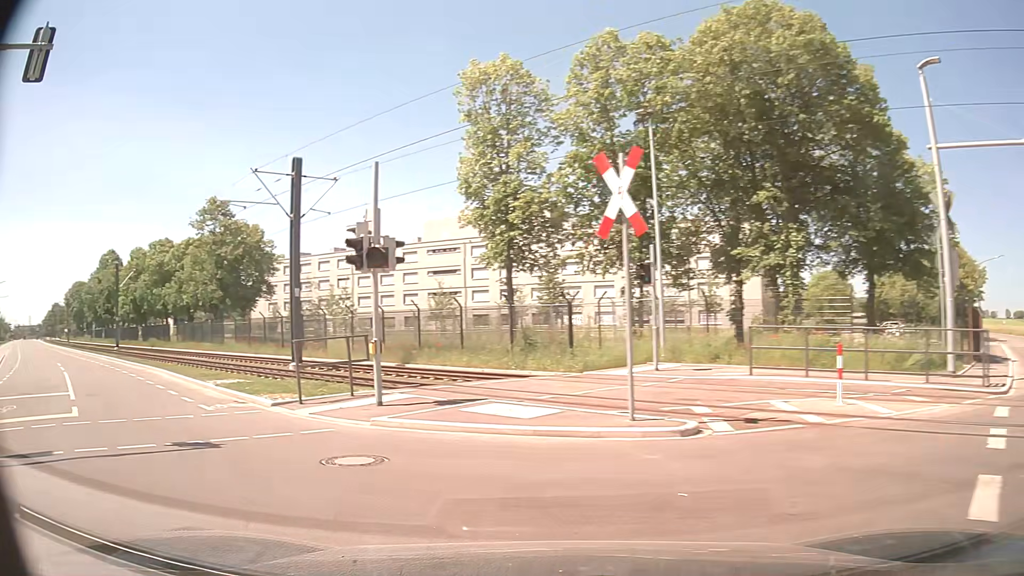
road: residential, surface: asphalt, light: Day
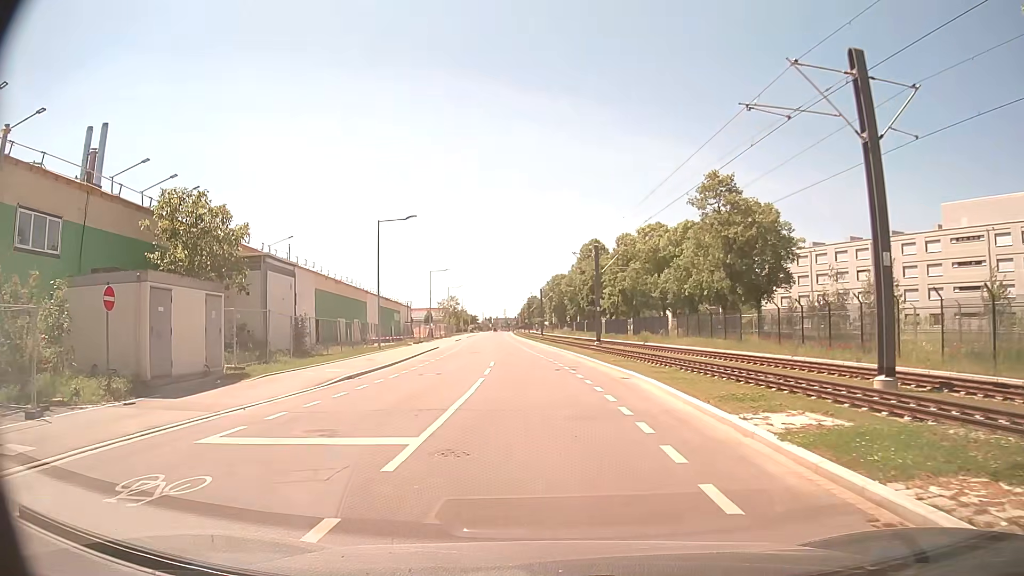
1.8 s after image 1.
(-4.3, +9.3) m; -43°
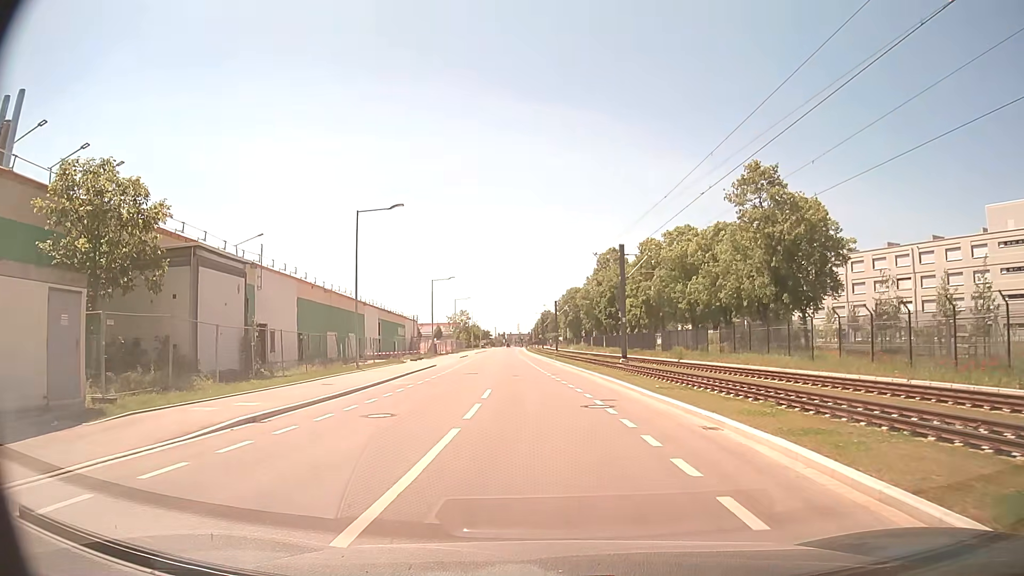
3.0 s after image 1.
(-0.3, +8.4) m; -2°
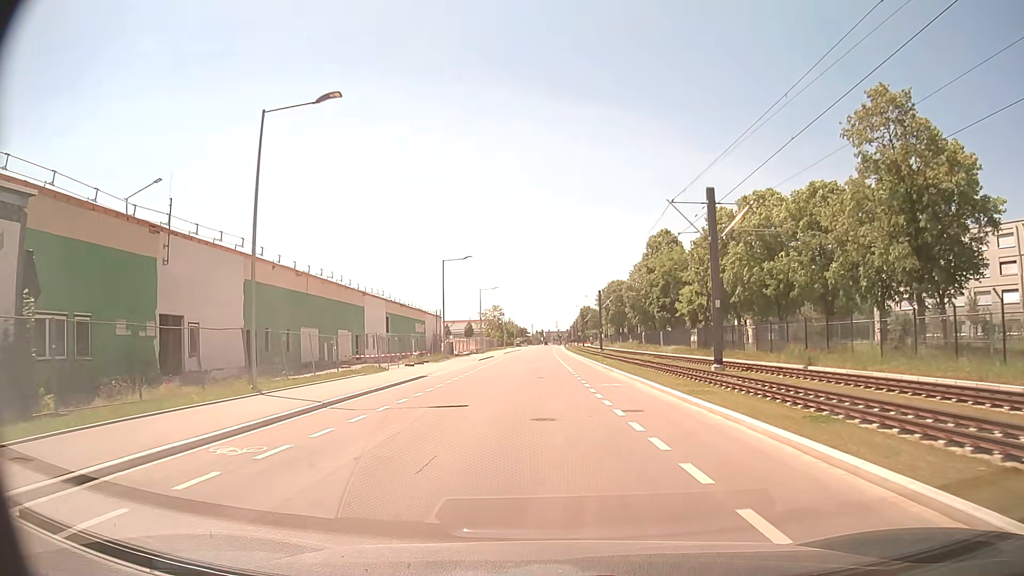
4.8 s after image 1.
(-0.6, +16.7) m; -4°
(0, +10) (-1, +20) (-1, +30) (-1, +40) (-1, +50) (-1, +60) (-1, +70) (-1, +80) (-1, +90) (-1, +100) m
